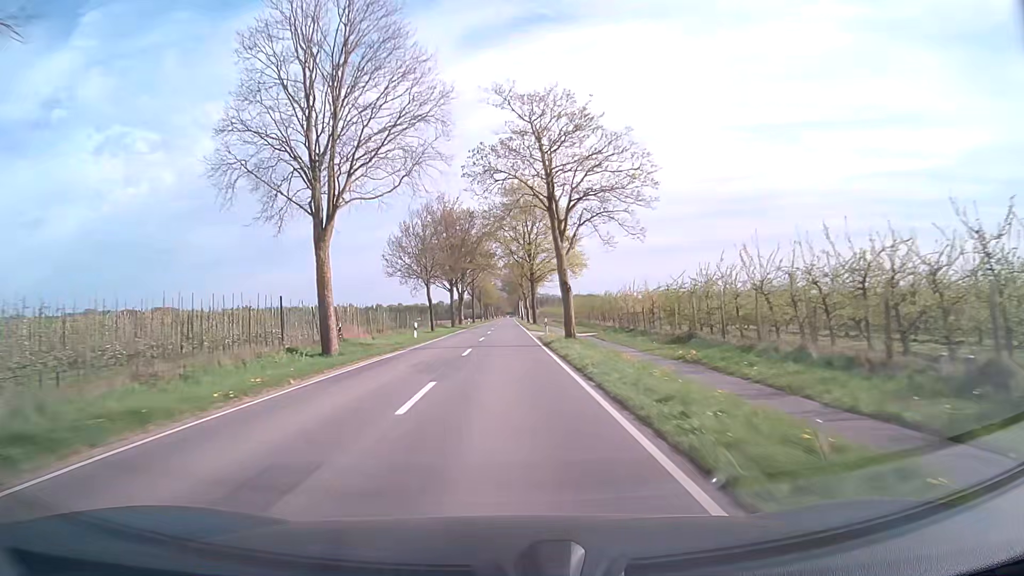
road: secondary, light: Day
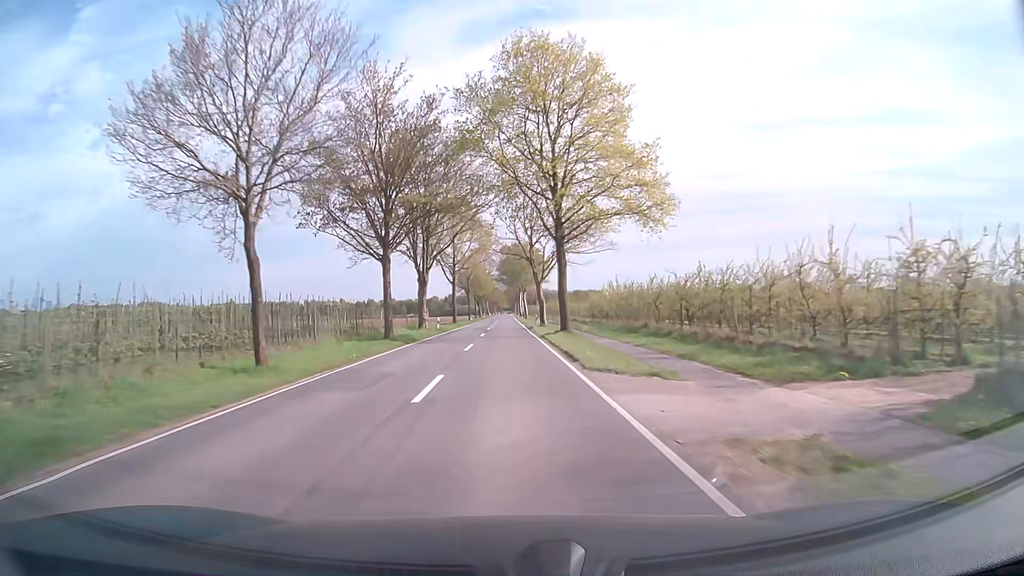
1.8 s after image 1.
(0.0, +37.7) m; 0°
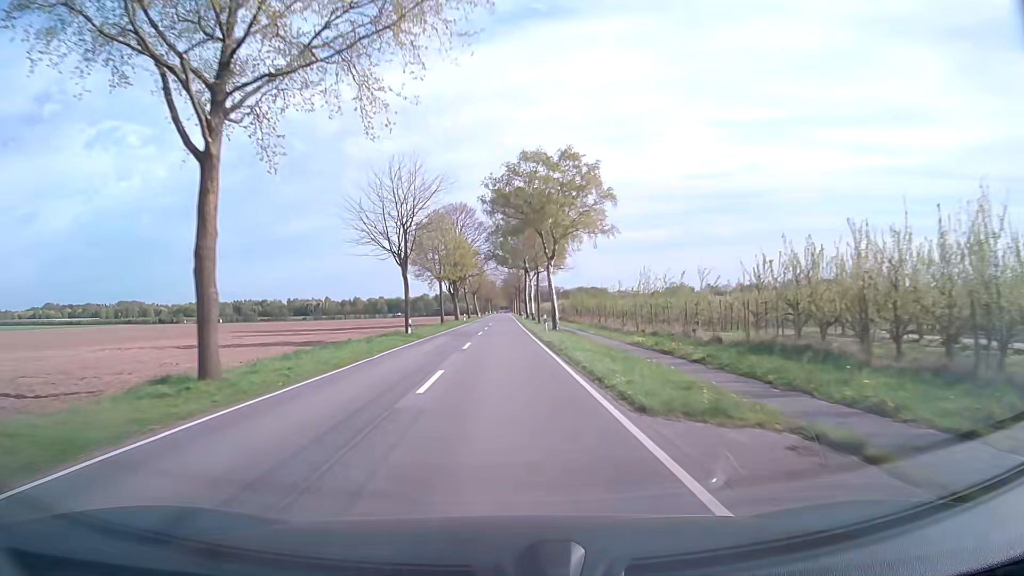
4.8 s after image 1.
(+0.2, +62.9) m; 0°
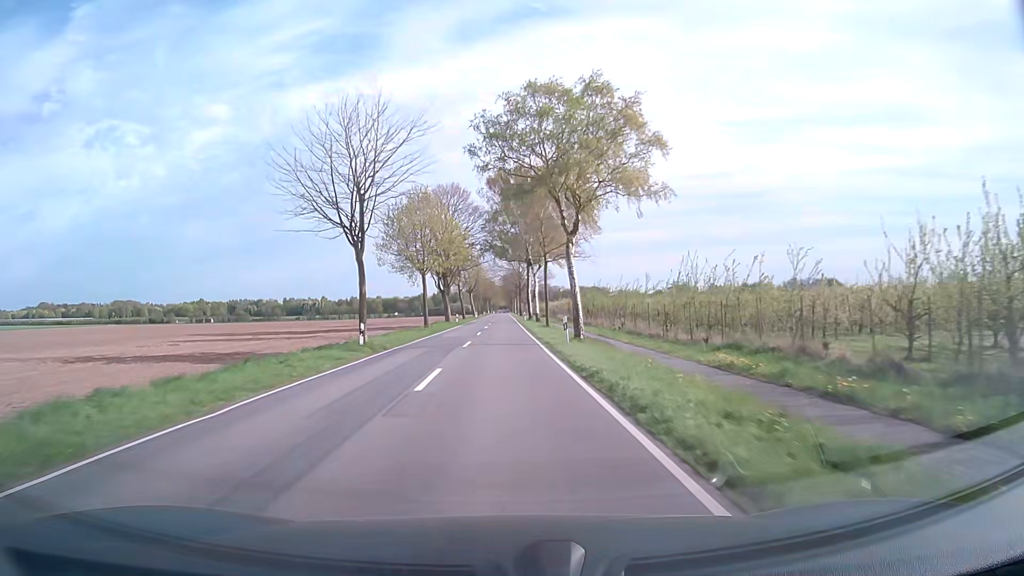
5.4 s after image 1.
(0.0, +12.5) m; 0°
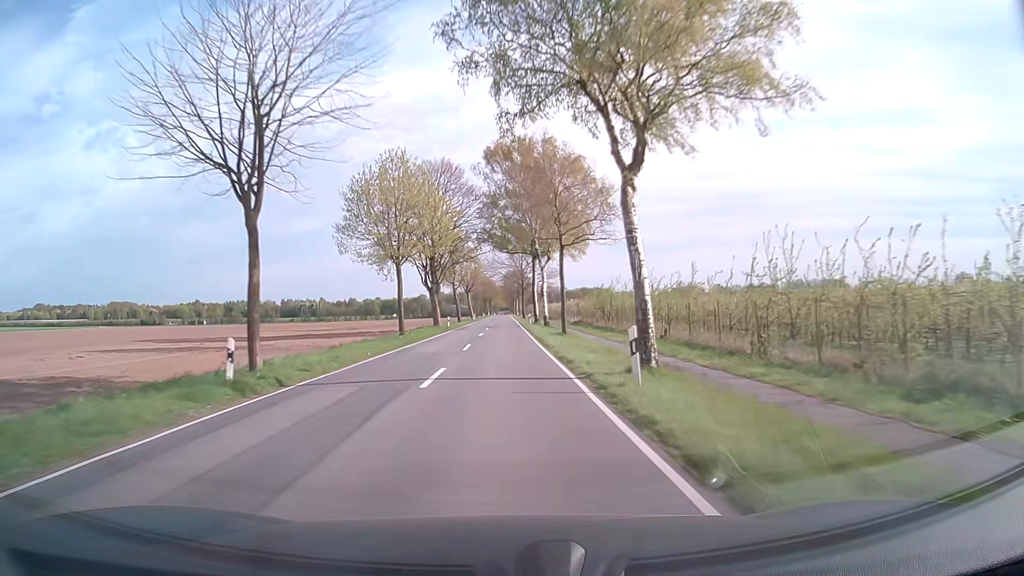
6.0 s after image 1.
(0.0, +12.5) m; 0°
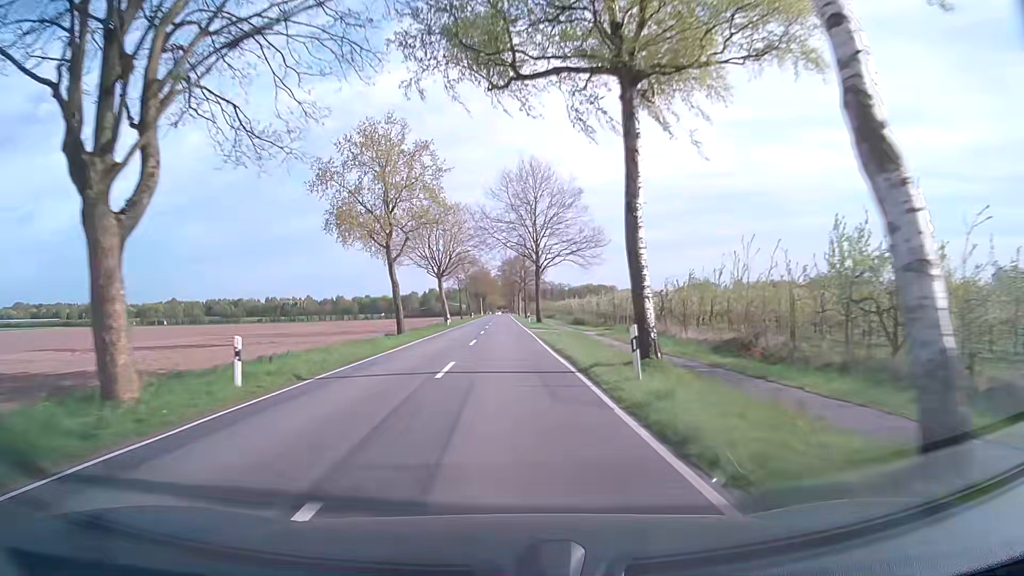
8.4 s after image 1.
(-0.1, +50.1) m; 0°
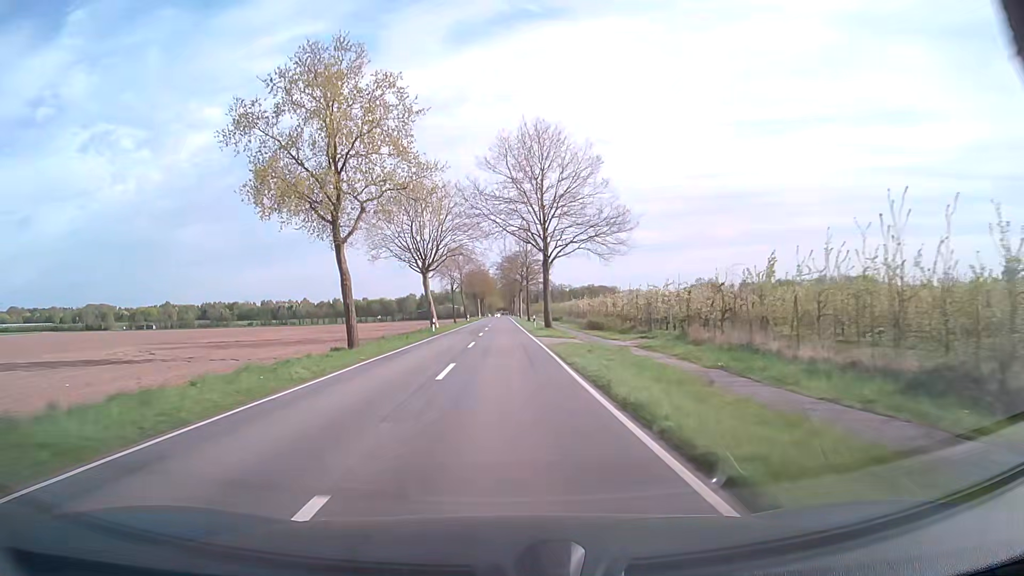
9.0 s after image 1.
(0.0, +12.5) m; 0°
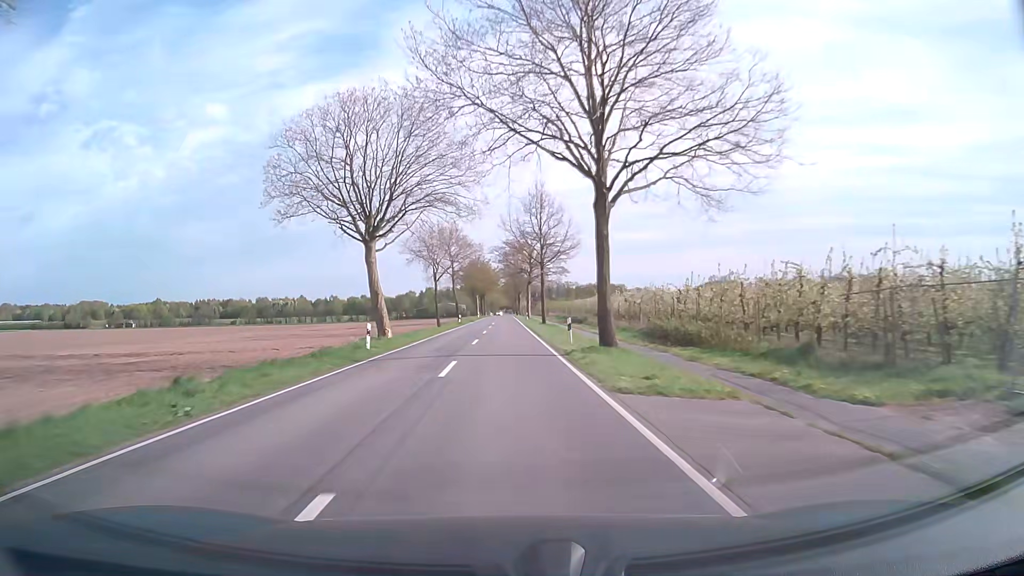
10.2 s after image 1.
(-0.1, +25.0) m; 0°
(0, +10) (0, +20) (0, +30) (0, +40) (0, +50) (0, +60) (0, +70) (0, +80) (0, +90) (0, +100) m
